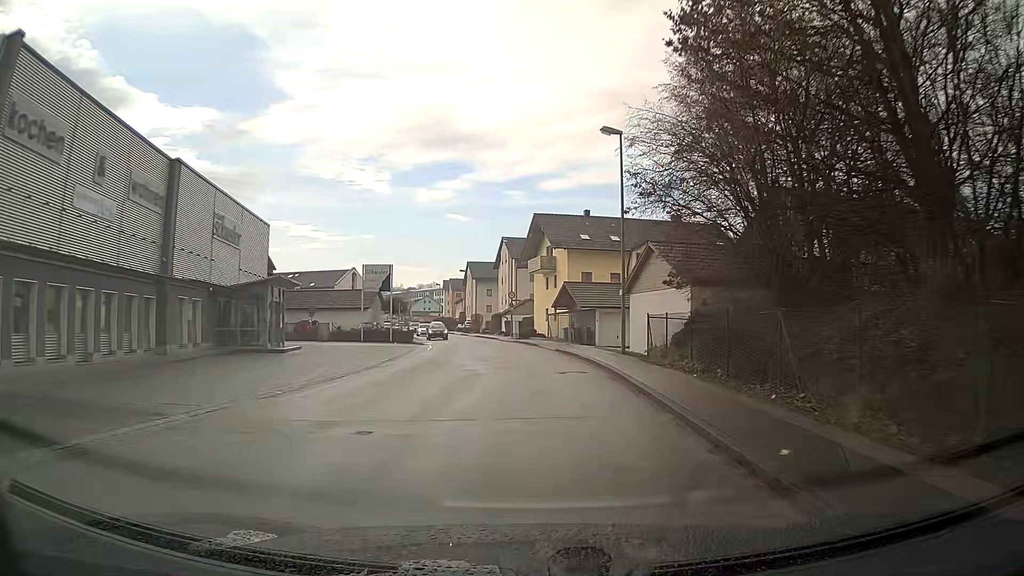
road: unclassified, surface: asphalt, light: Day
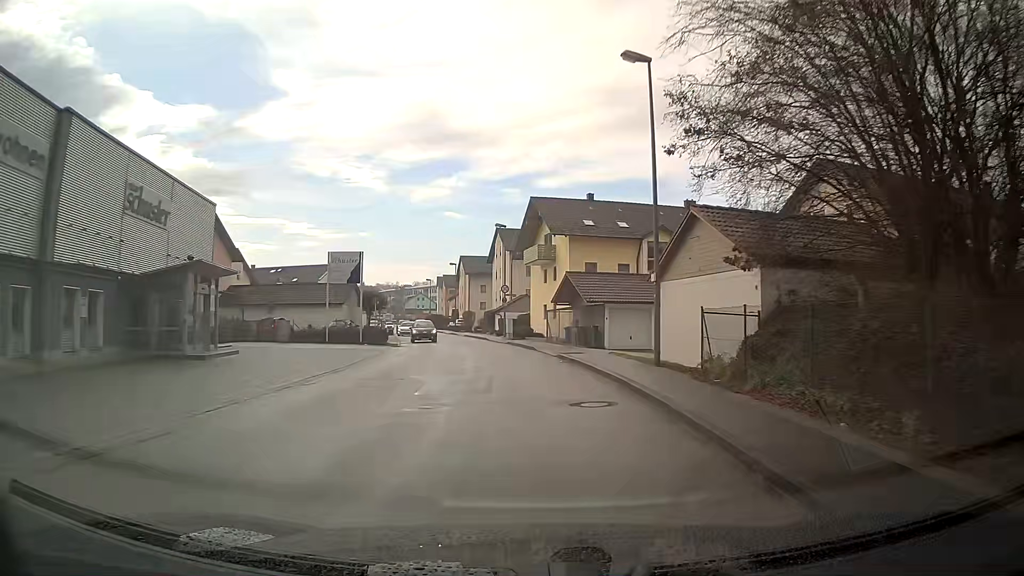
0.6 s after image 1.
(0.0, +7.2) m; 0°
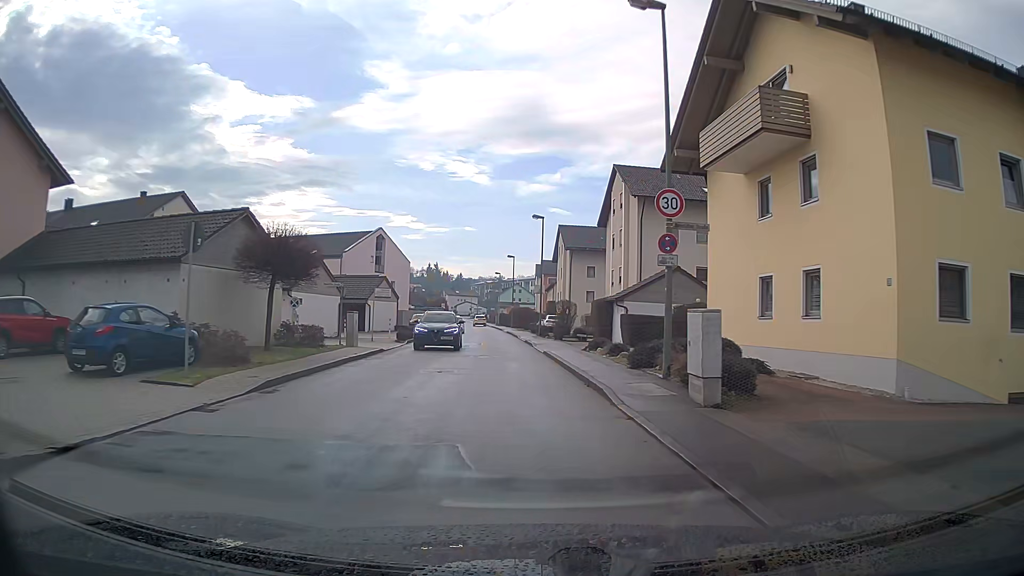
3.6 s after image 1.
(-2.8, +35.2) m; -9°
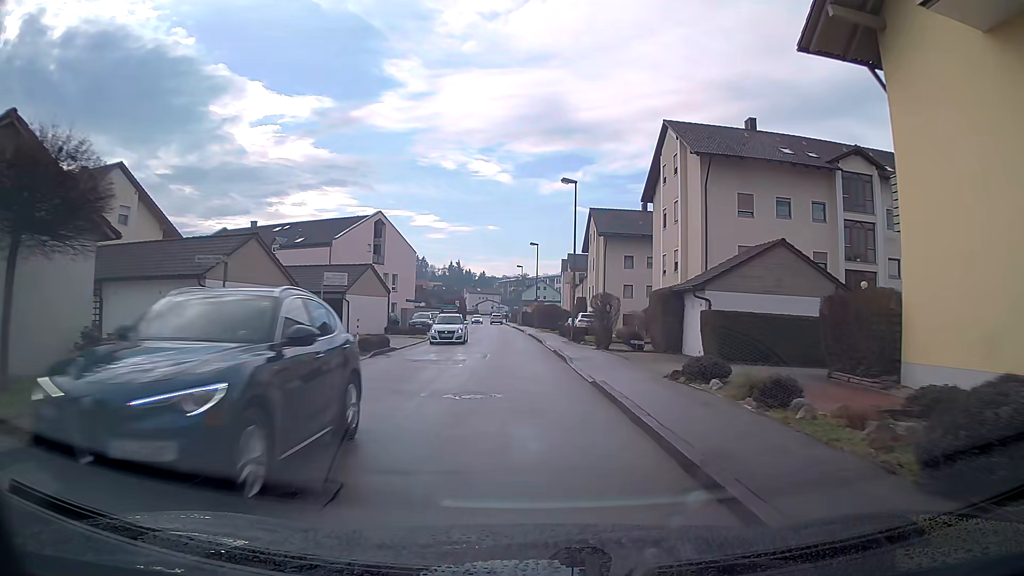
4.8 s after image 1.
(-0.2, +11.7) m; -2°
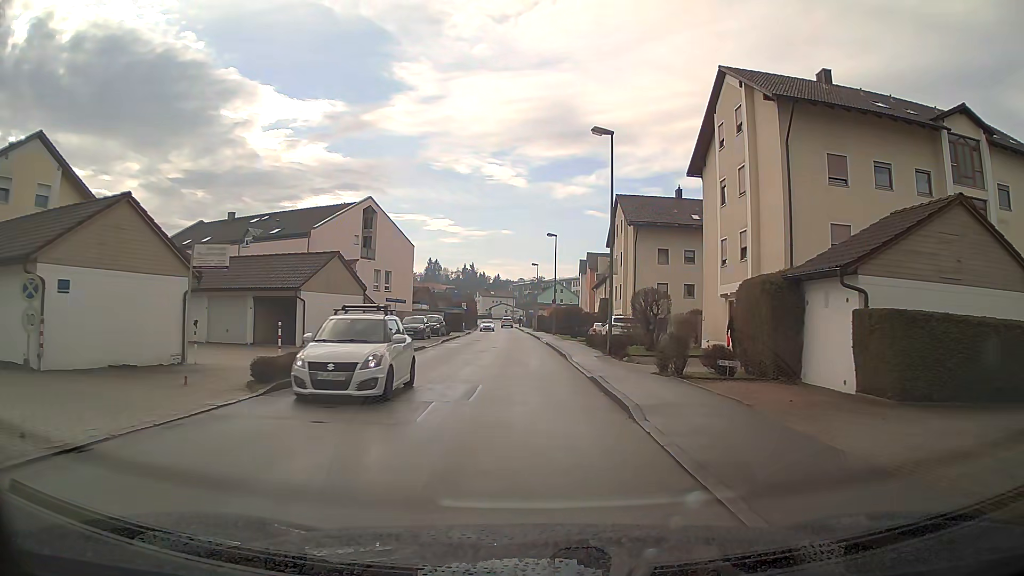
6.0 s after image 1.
(-0.1, +9.8) m; -1°
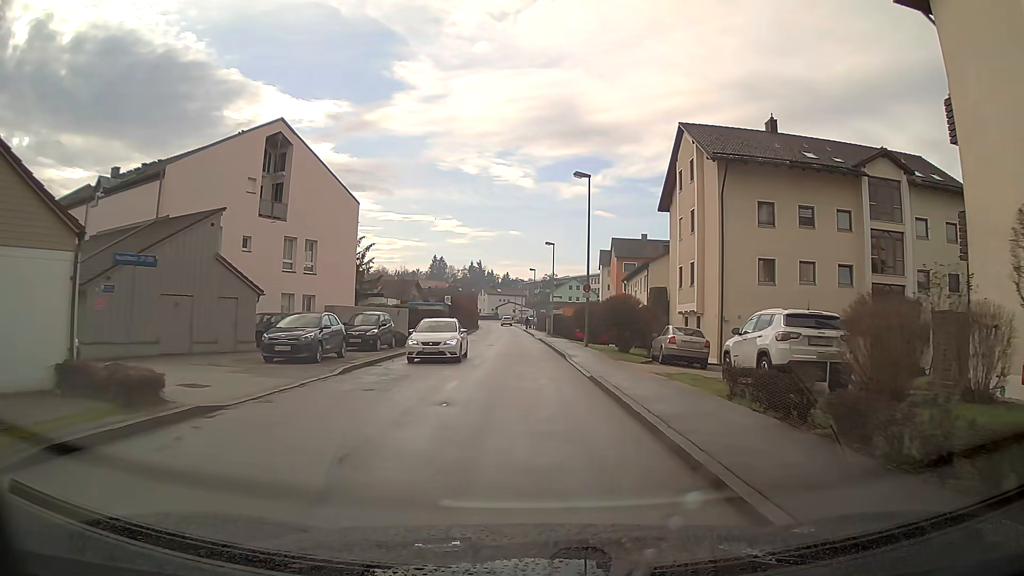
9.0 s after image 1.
(-0.3, +23.0) m; -1°
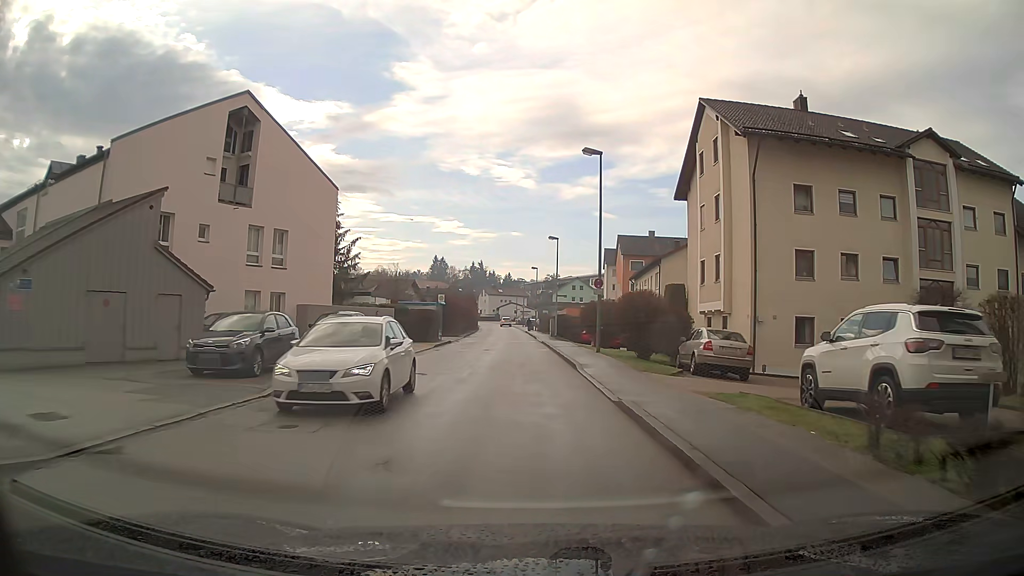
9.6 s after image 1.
(0.0, +4.7) m; 0°
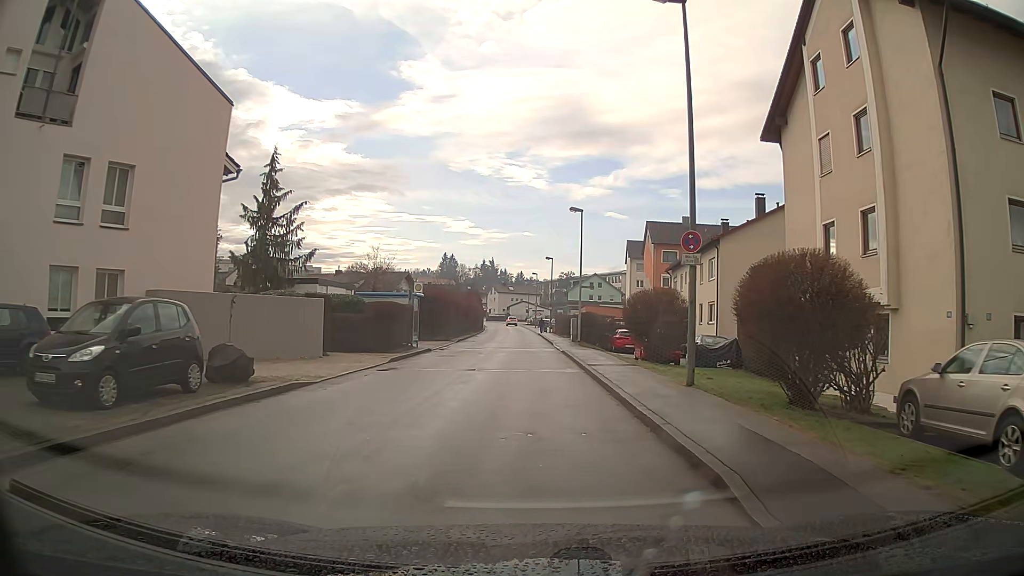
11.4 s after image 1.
(-0.1, +14.0) m; -1°
(0, +10) (0, +20) (0, +30) (0, +40) (-1, +50) (-1, +60) (-1, +70) (-2, +80) (-2, +90) (-2, +100) m
